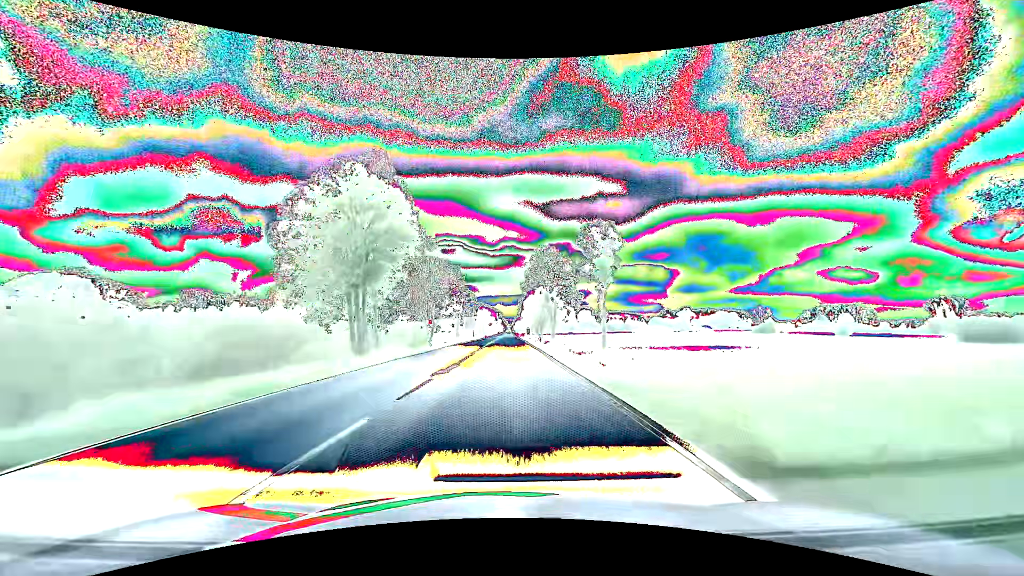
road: primary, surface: asphalt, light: Day
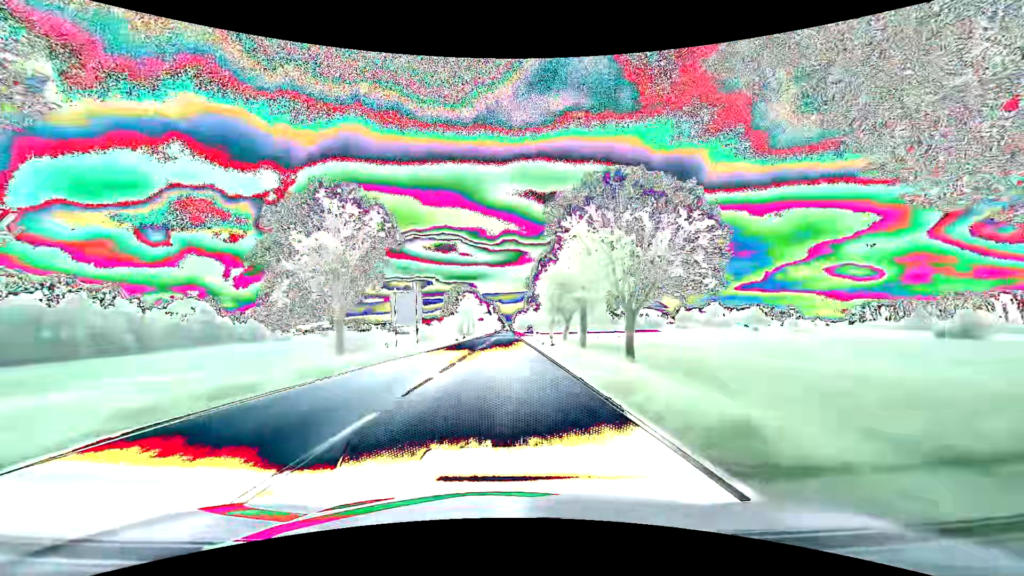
(+0.2, +71.8) m; 0°
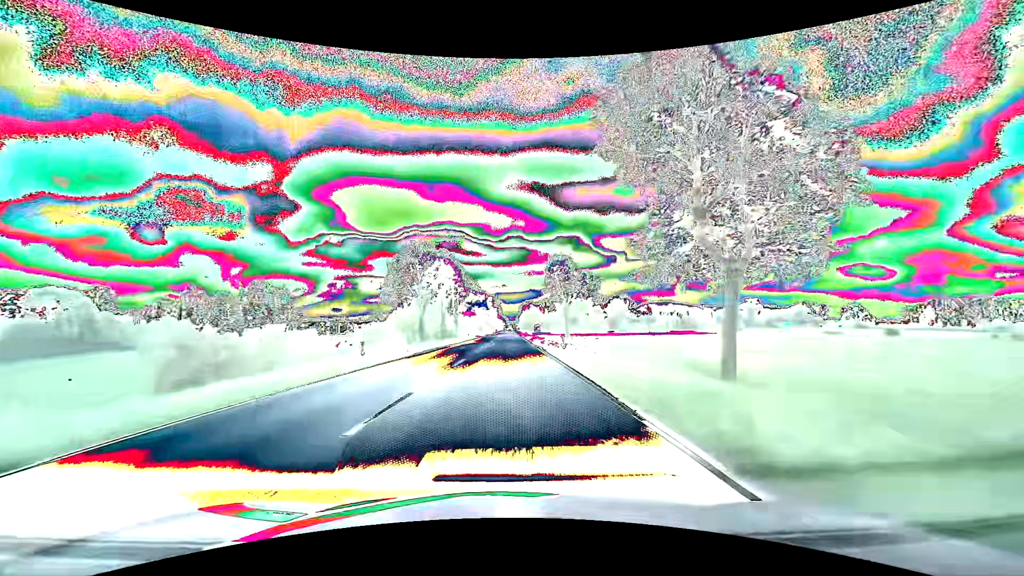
(-0.1, +58.5) m; -1°
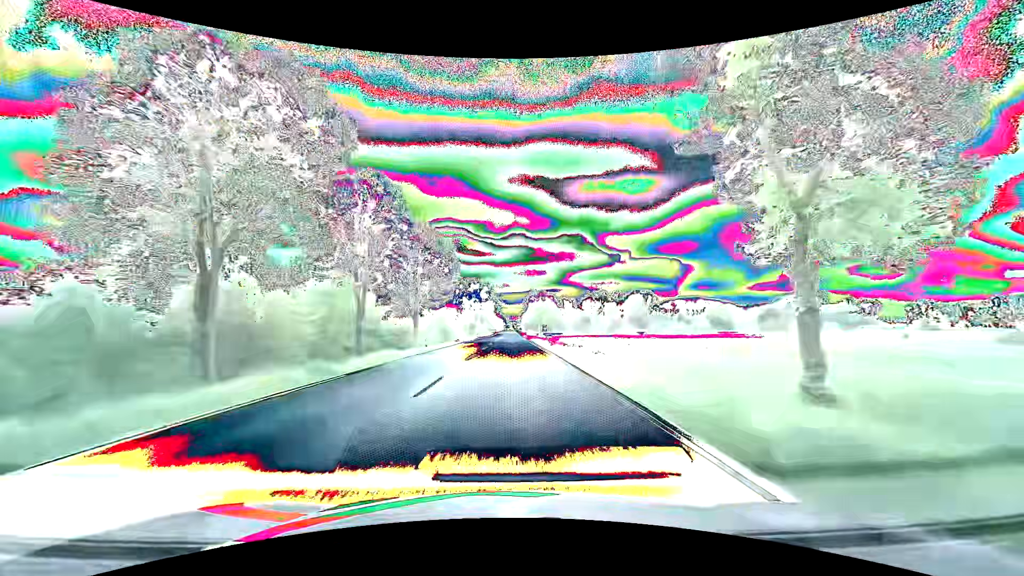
(+0.2, +44.5) m; 0°
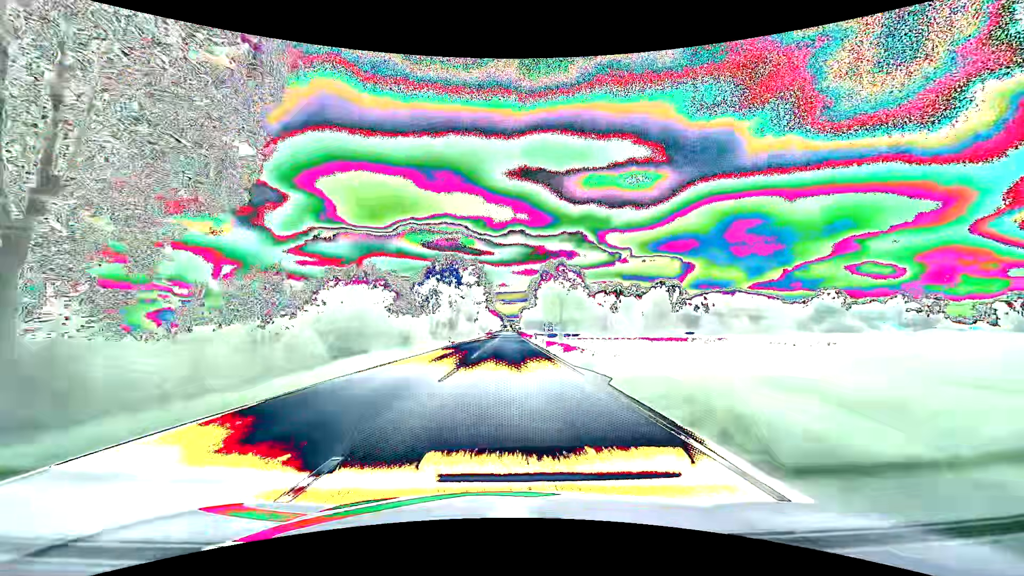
(+0.1, +44.9) m; 0°
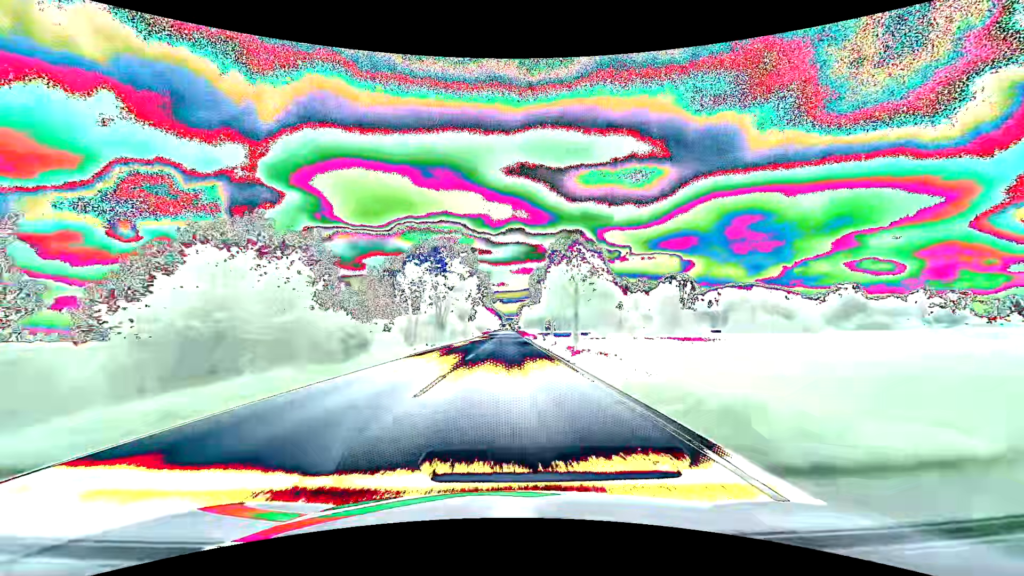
(0.0, +15.1) m; 0°
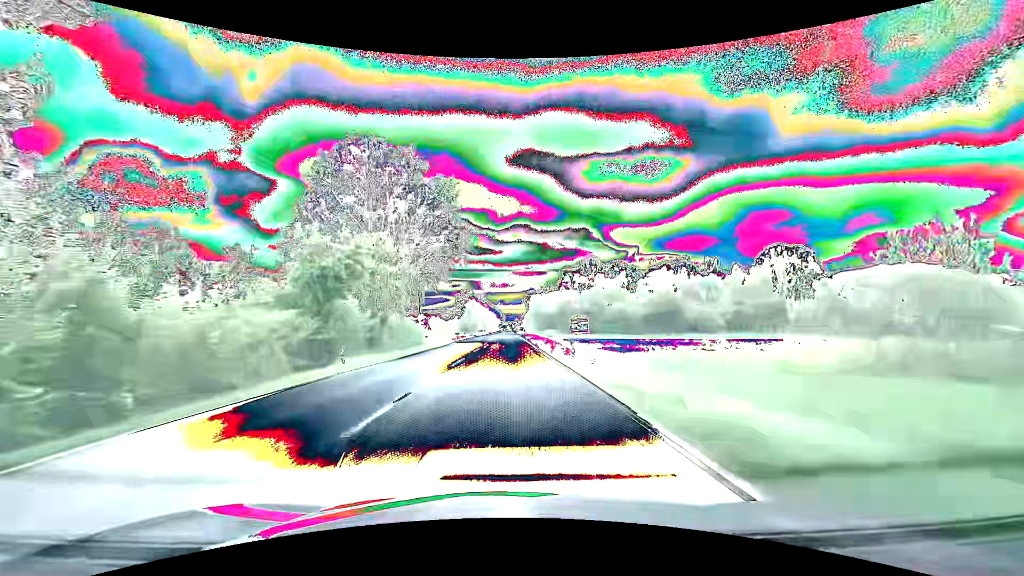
(+0.2, +75.9) m; 0°
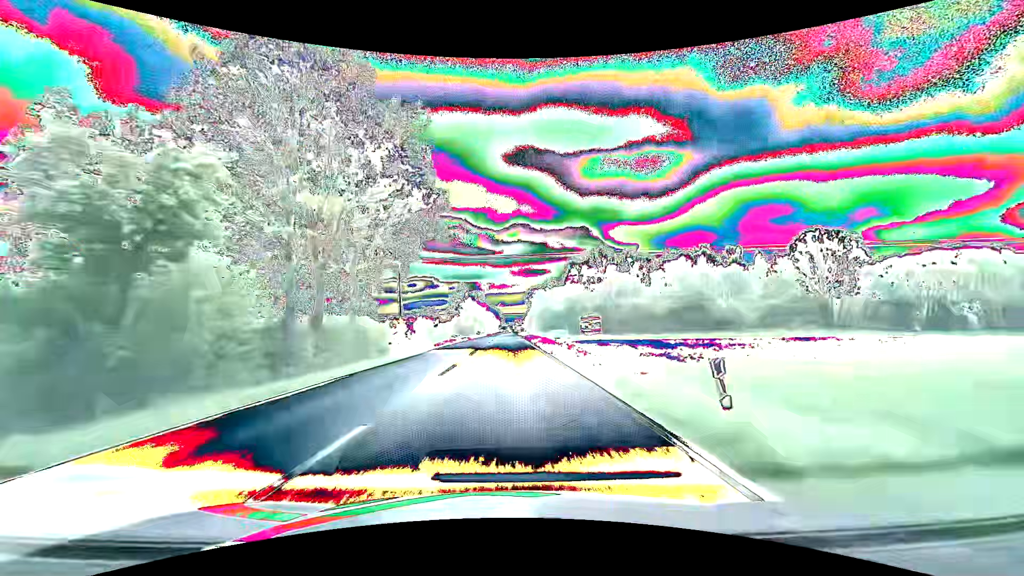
(0.0, +15.3) m; 0°
(0, +10) (0, +20) (0, +30) (0, +40) (0, +50) (0, +60) (0, +70) (0, +80) (0, +90) (0, +100) m
